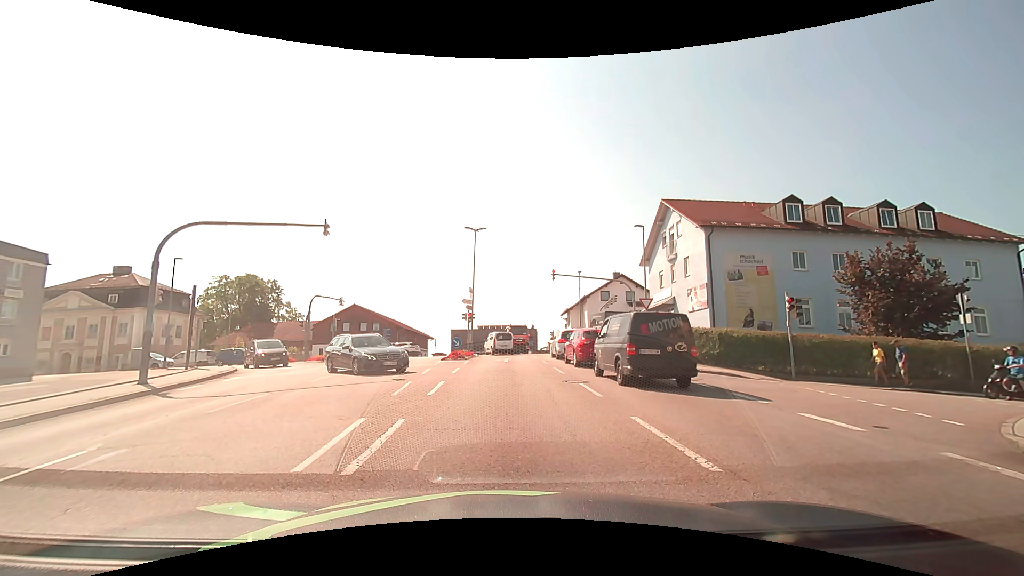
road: tertiary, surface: asphalt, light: Day
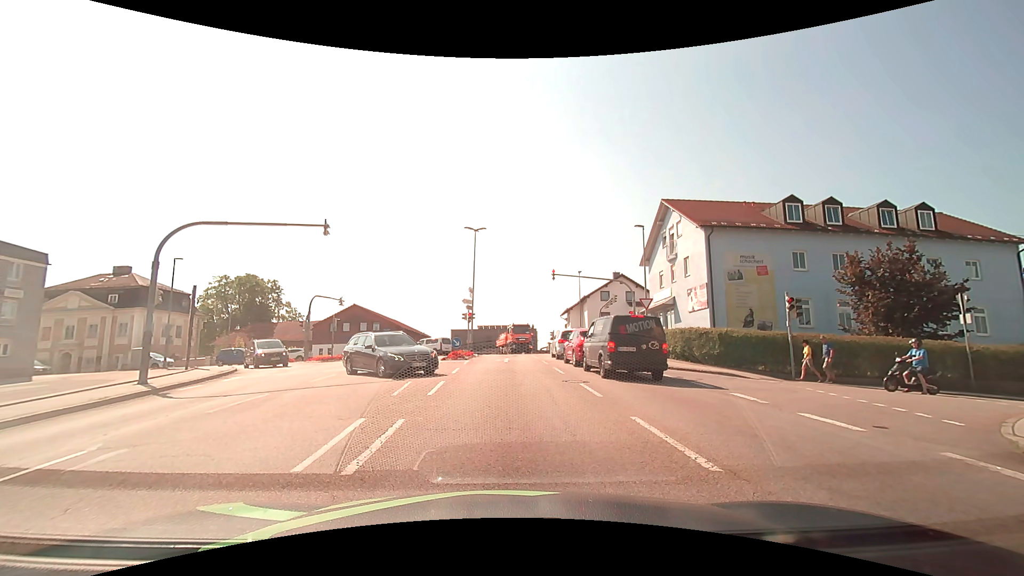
(0.0, 0.0) m; 0°
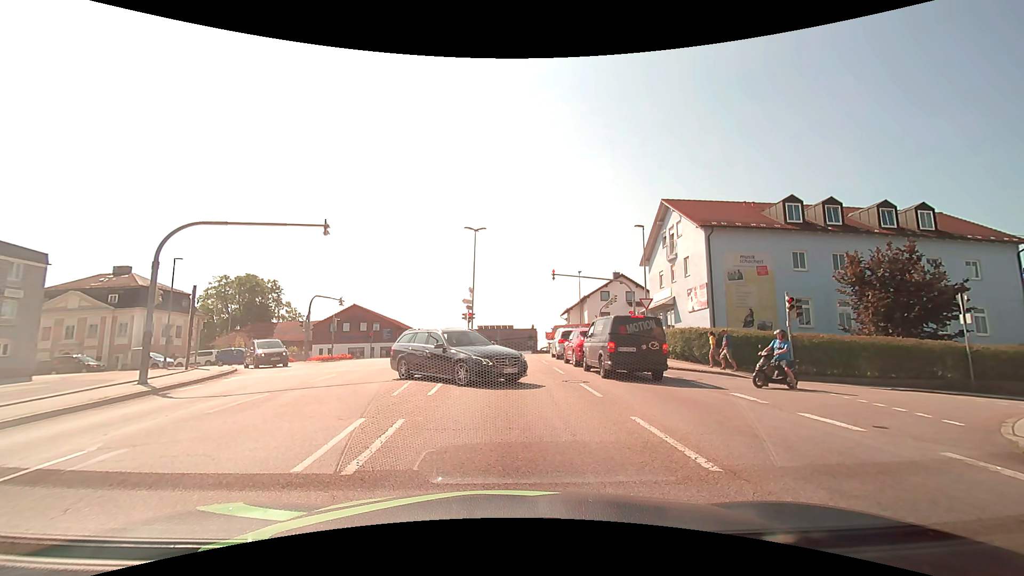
(0.0, 0.0) m; 0°
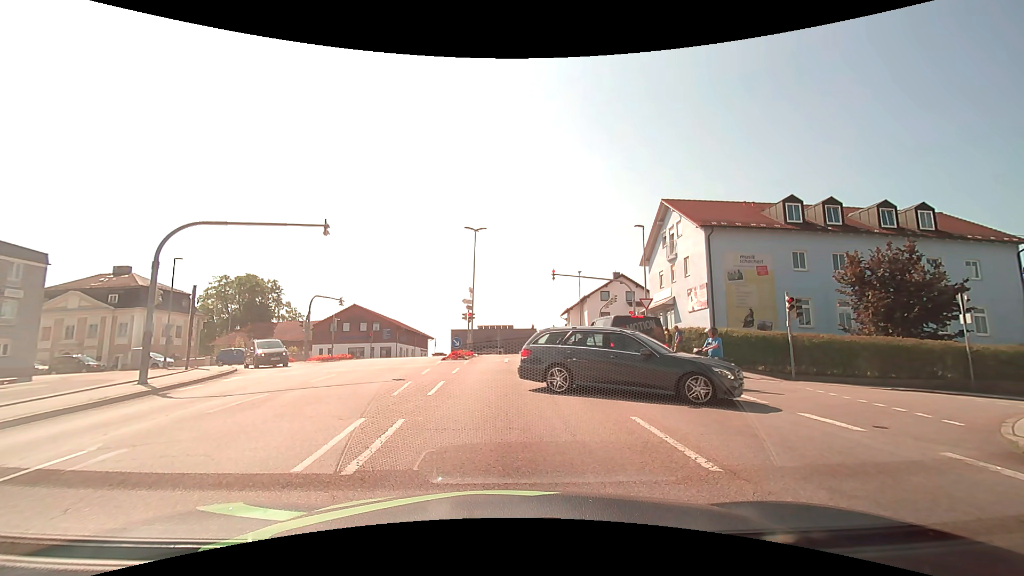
(0.0, 0.0) m; 0°
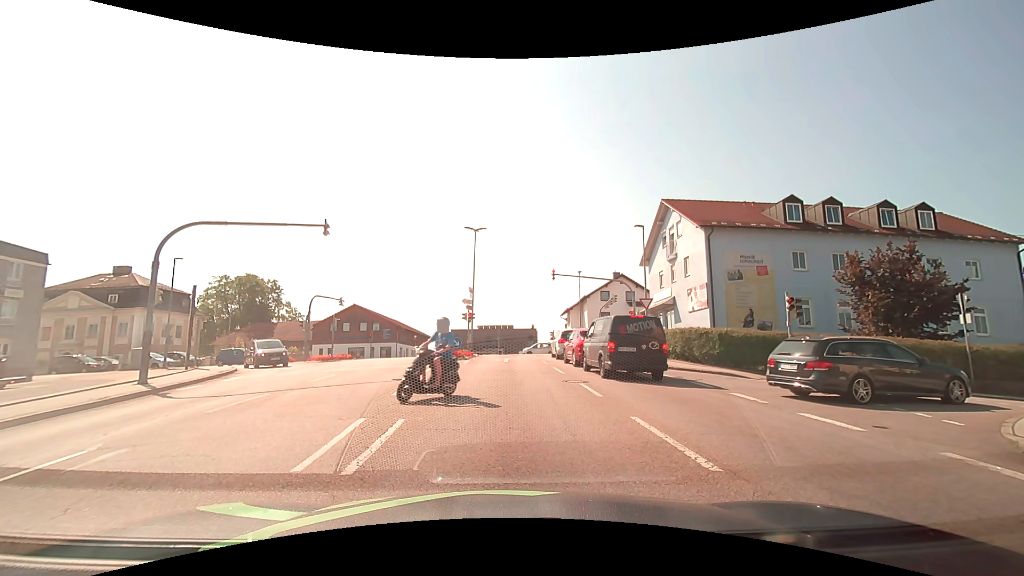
(0.0, 0.0) m; 0°
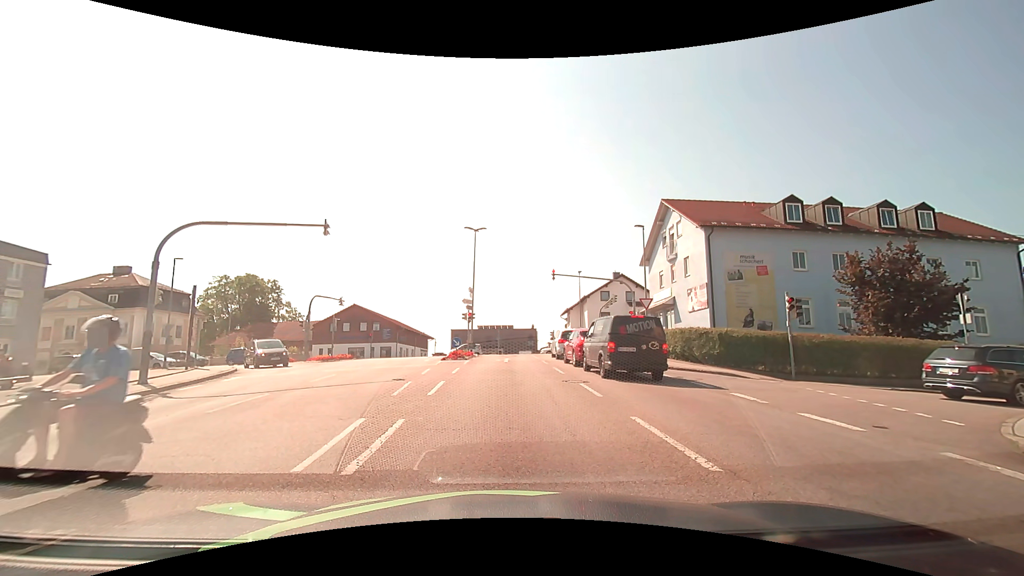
(0.0, 0.0) m; 0°
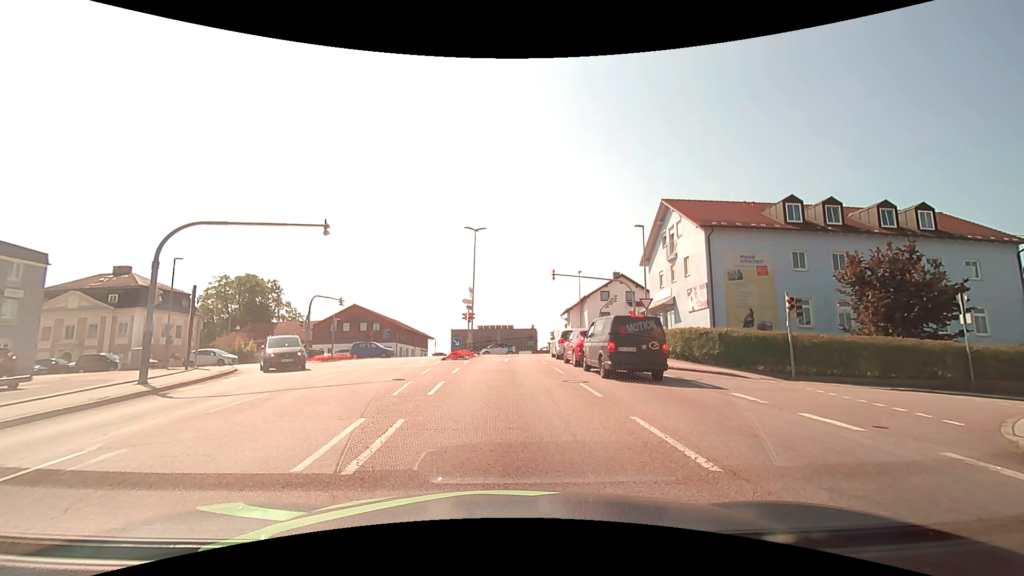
(0.0, 0.0) m; 0°
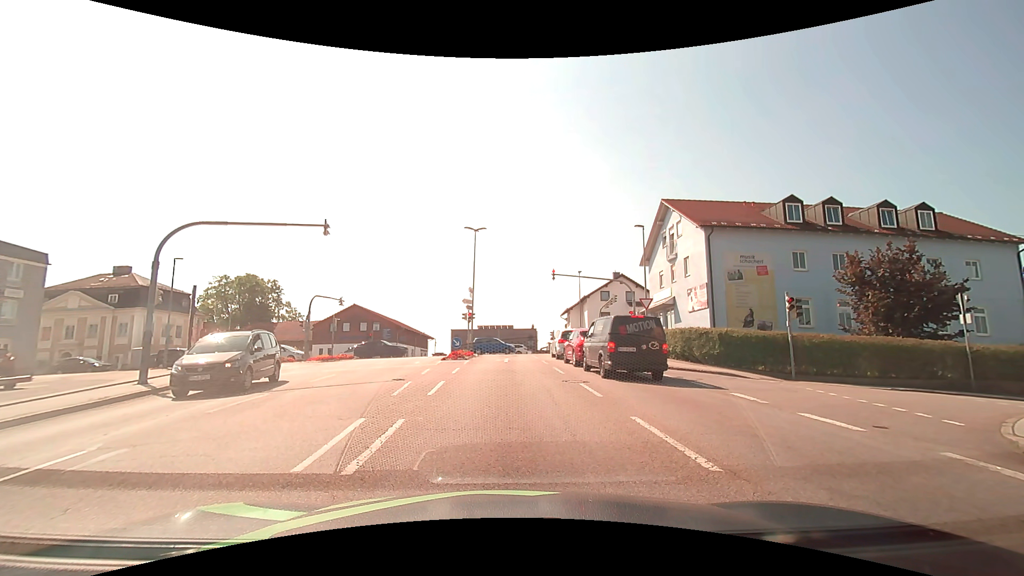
(0.0, 0.0) m; 0°
(0, +10) (-1, +20) (-2, +30) (-2, +40) (-5, +49) (-13, +55) (-22, +57) (-32, +57) (-42, +56) (-52, +56) m
